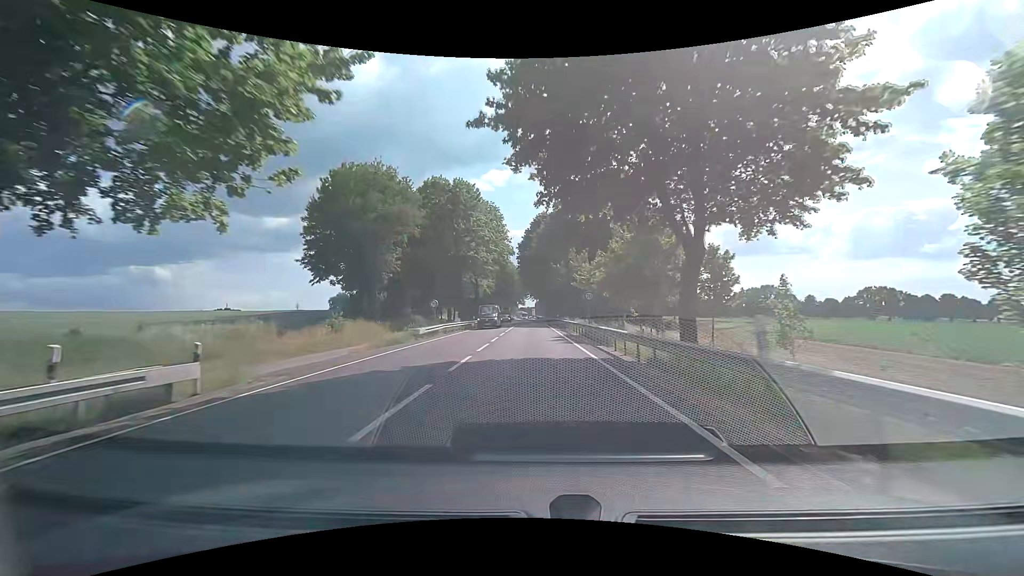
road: primary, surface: asphalt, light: Day
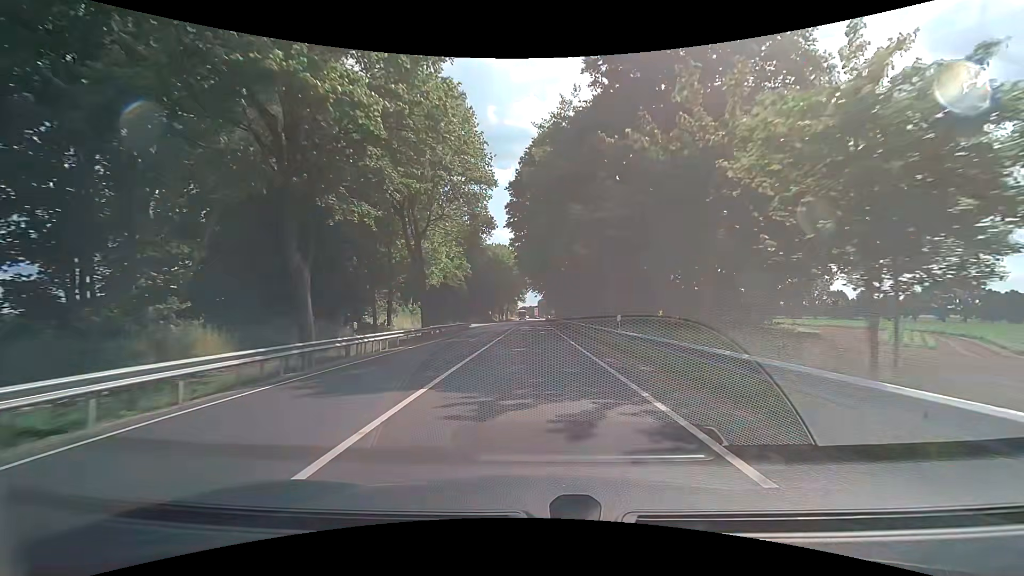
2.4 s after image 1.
(-0.2, +41.1) m; -1°
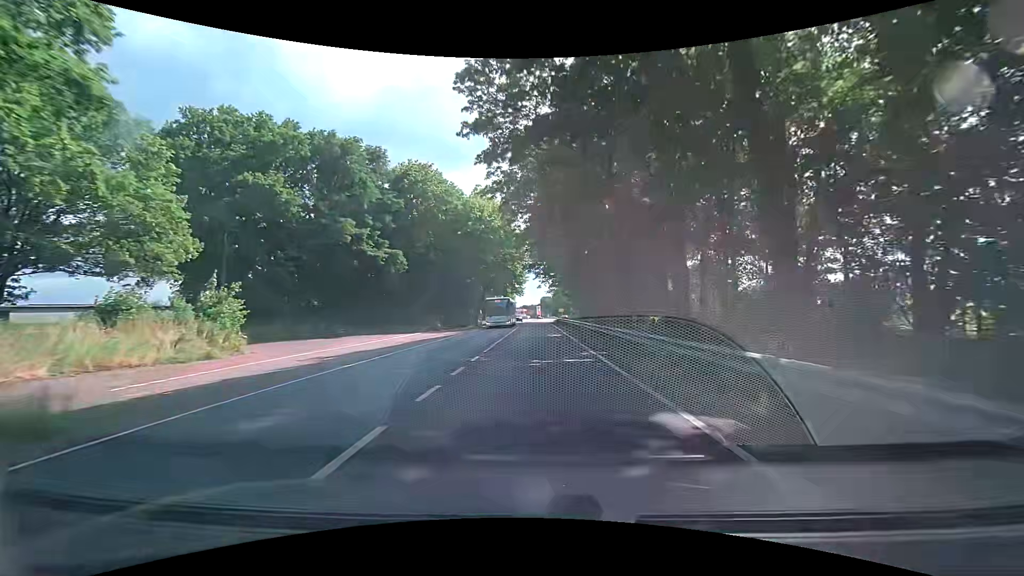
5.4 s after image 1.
(+0.1, +51.0) m; +1°
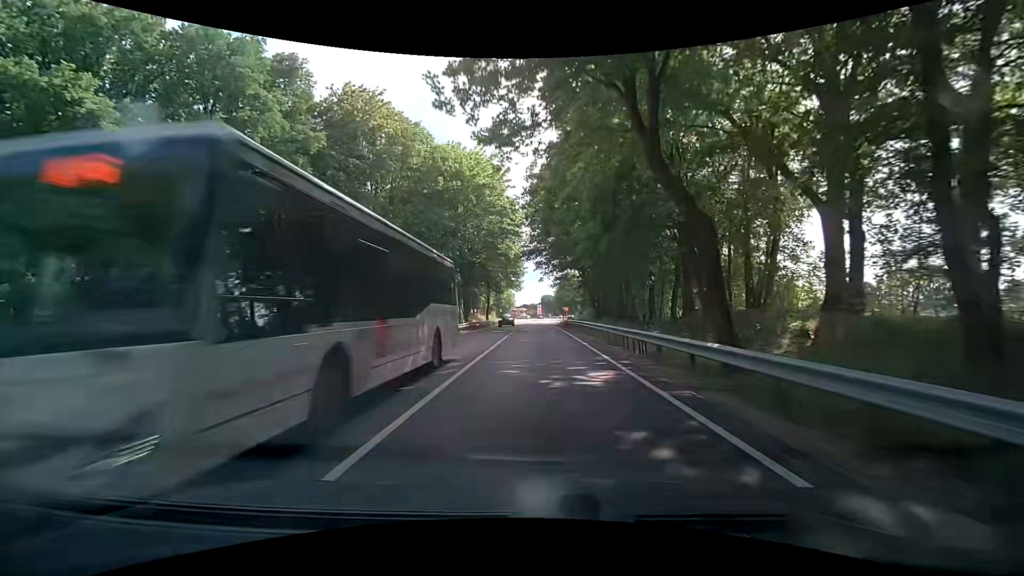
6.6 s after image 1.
(-0.1, +20.4) m; 0°
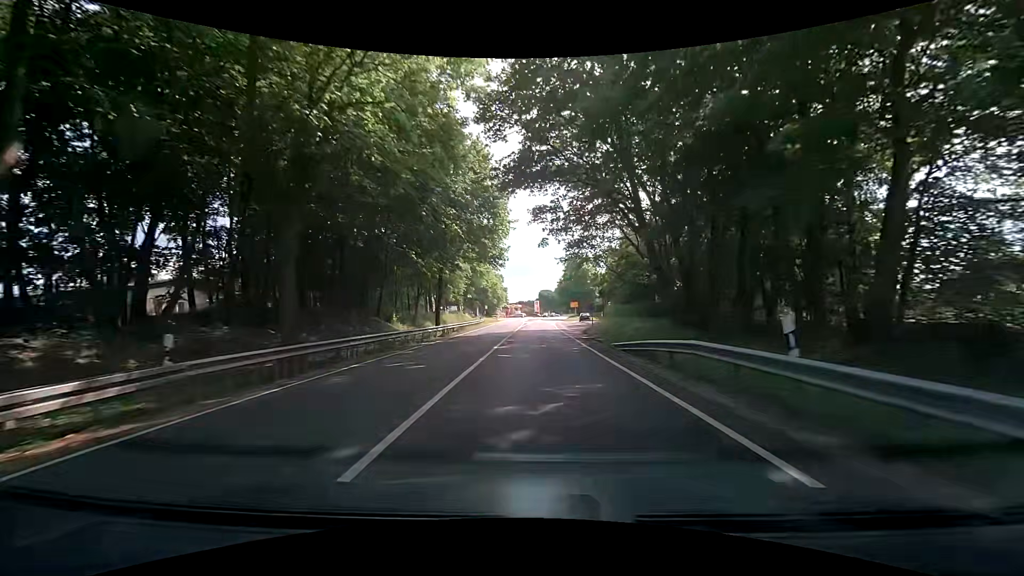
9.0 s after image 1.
(-0.4, +40.9) m; 0°
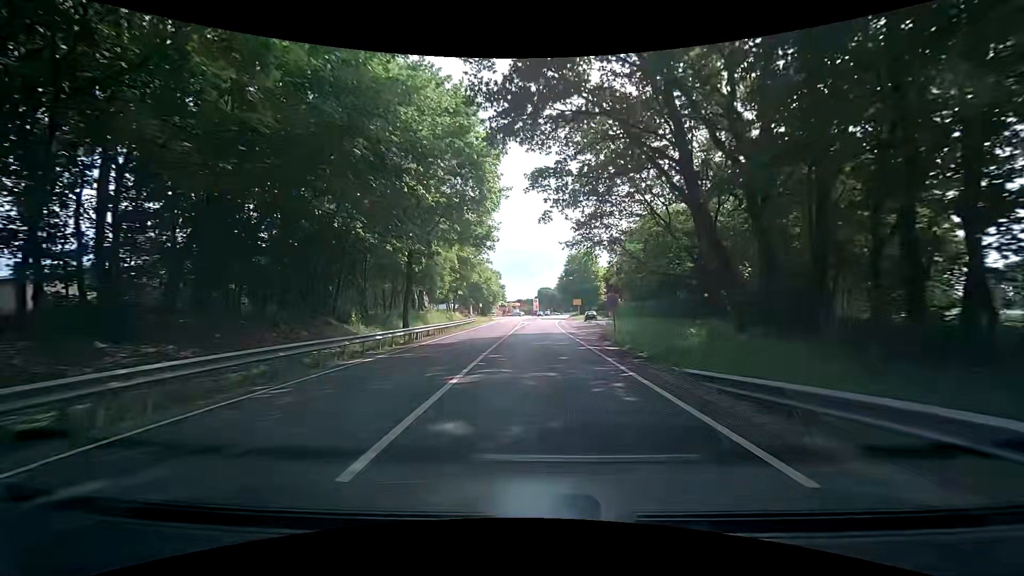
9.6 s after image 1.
(0.0, +10.2) m; 0°
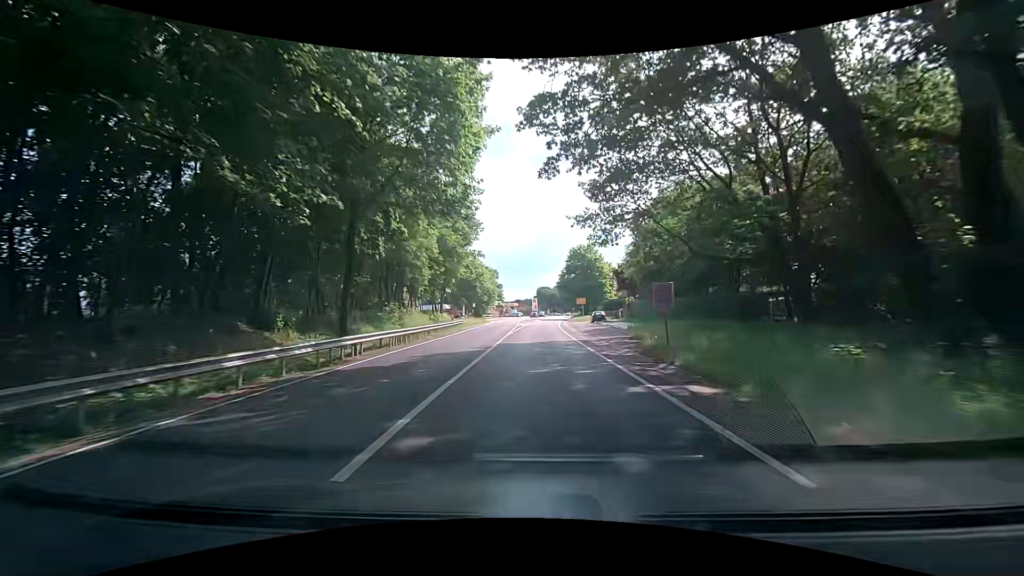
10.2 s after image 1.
(+0.1, +10.3) m; 0°
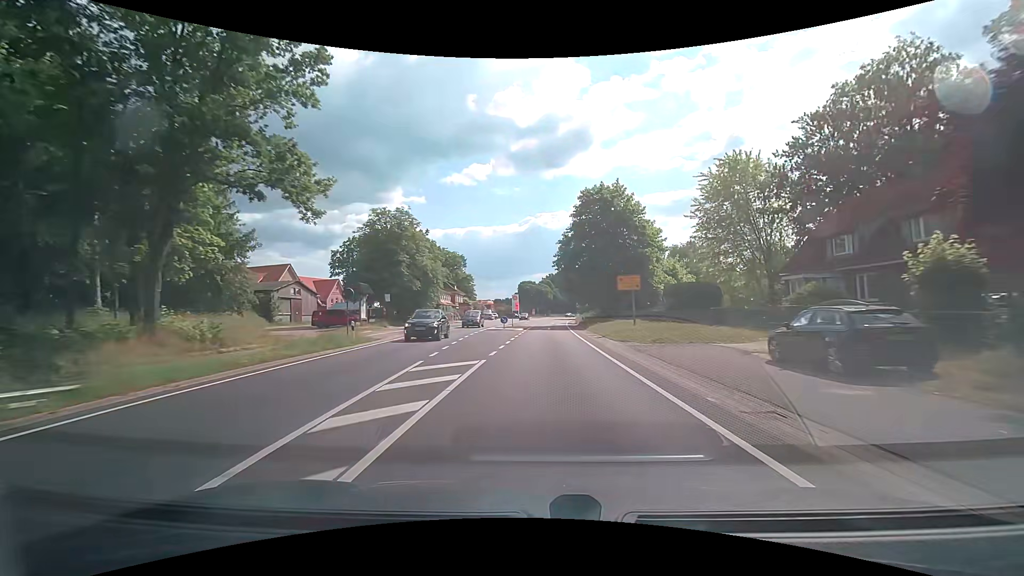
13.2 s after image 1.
(+0.7, +51.8) m; +2°
(0, +10) (0, +20) (+1, +30) (+1, +40) (+2, +50) (+2, +60) (+3, +70) (+3, +80) (+4, +90) (+5, +100) m
